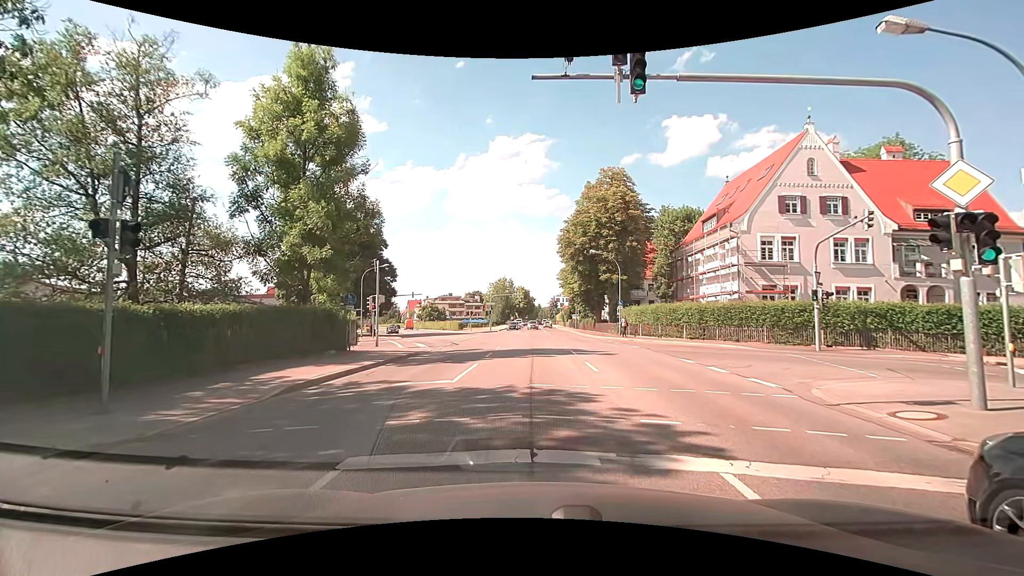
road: secondary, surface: asphalt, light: Day
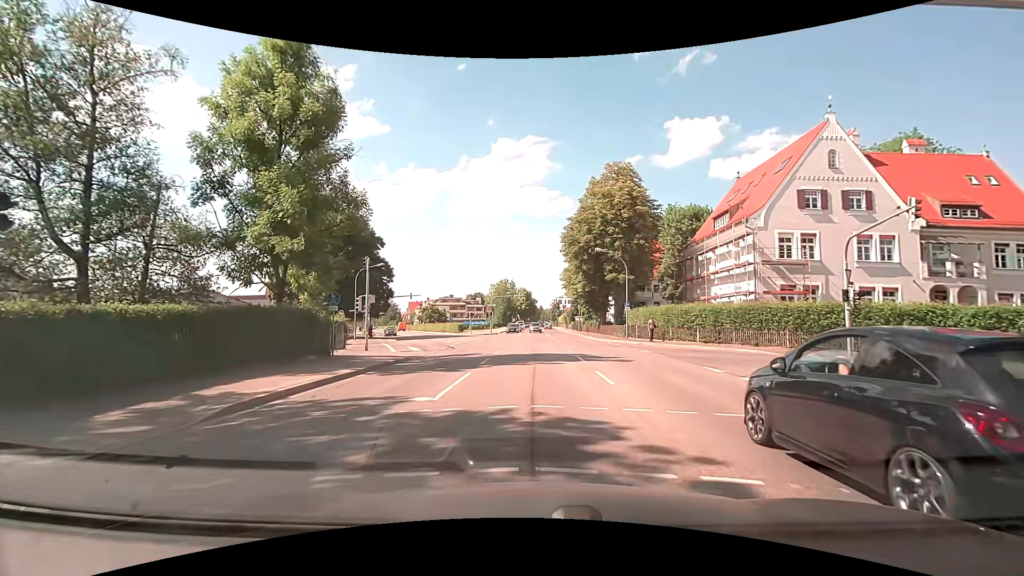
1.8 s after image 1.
(+0.1, +2.6) m; +2°
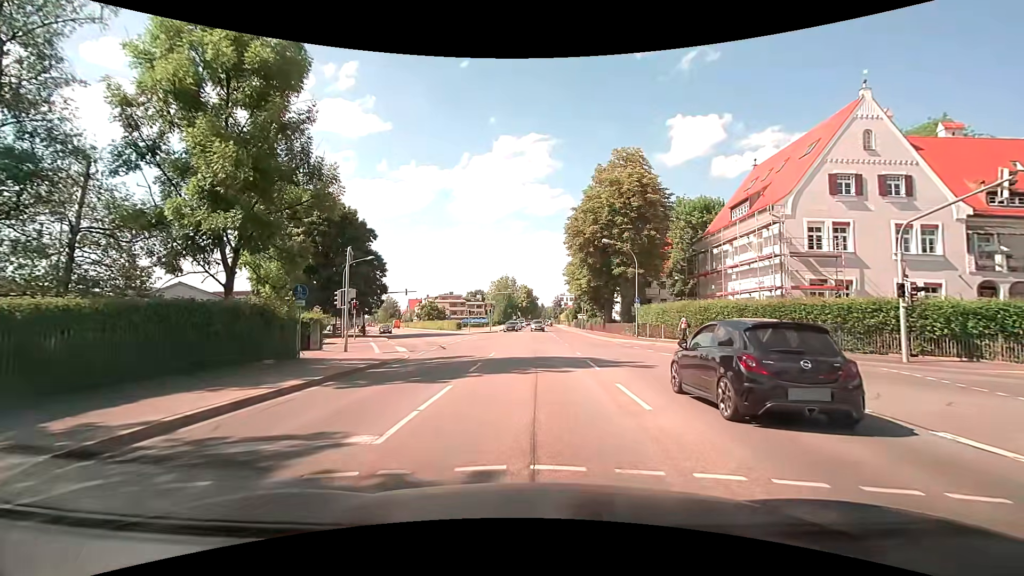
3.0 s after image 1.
(0.0, +3.5) m; 0°
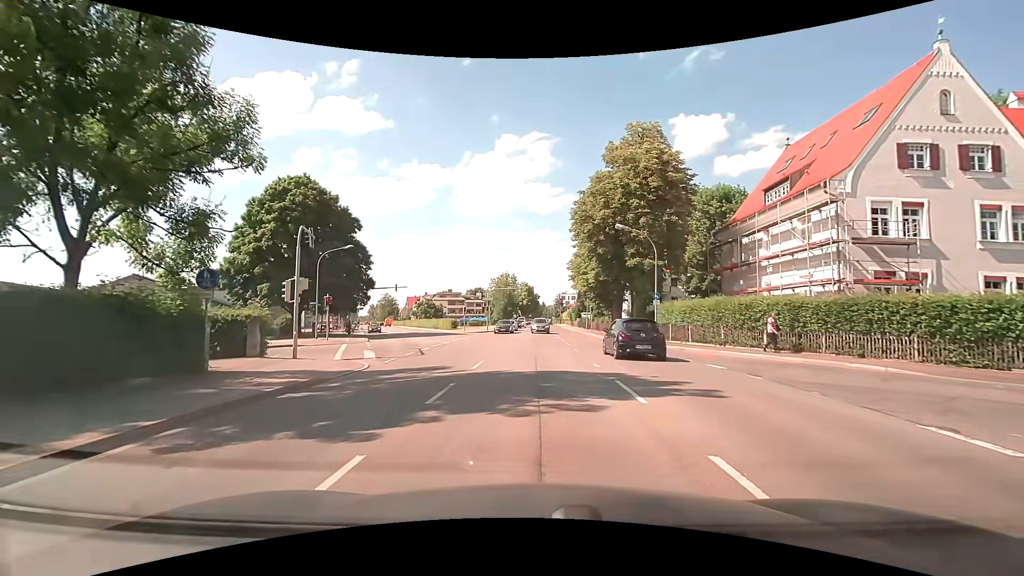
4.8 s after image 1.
(+0.1, +5.6) m; +1°
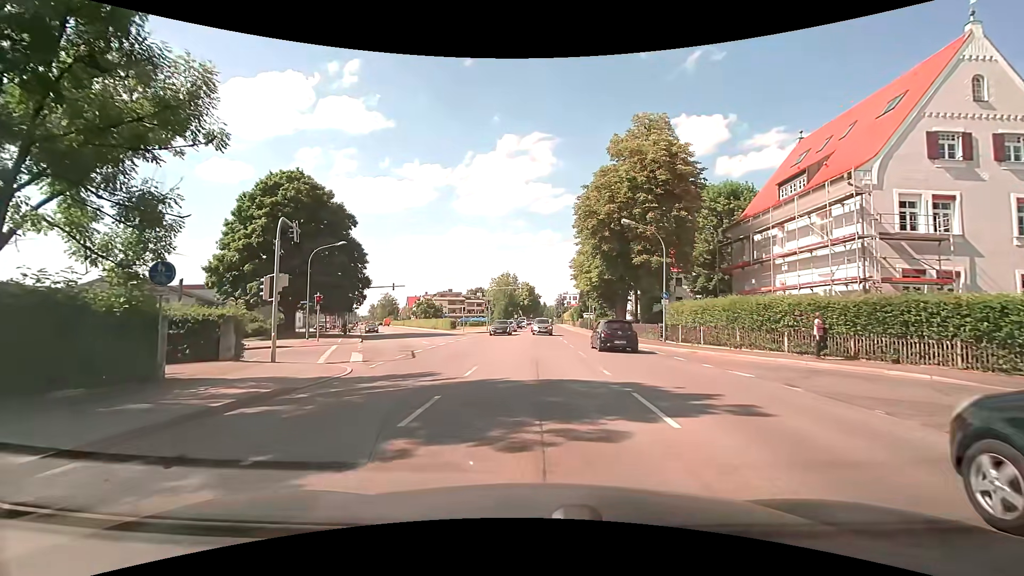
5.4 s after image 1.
(0.0, +1.8) m; -1°
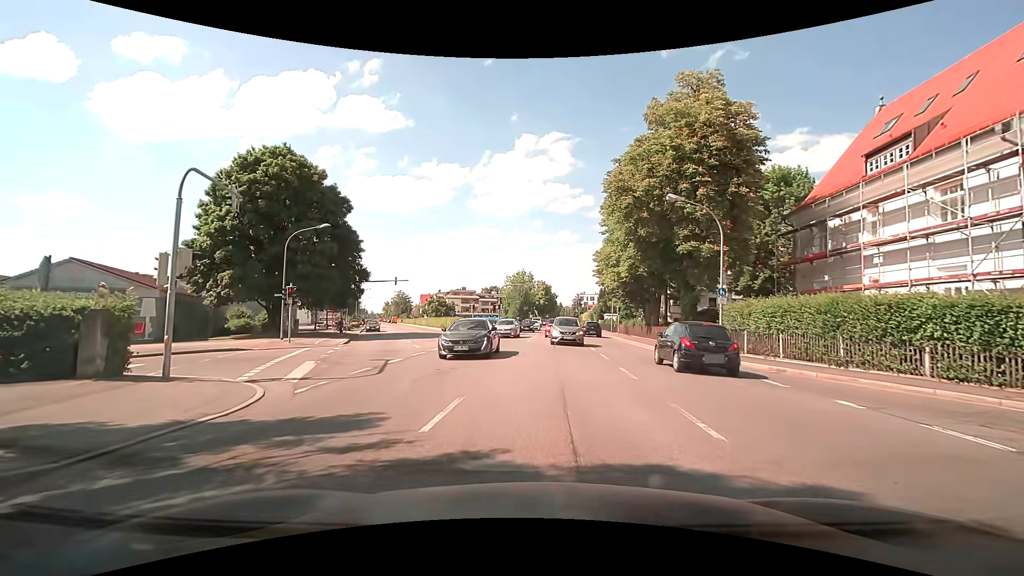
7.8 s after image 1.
(-0.1, +6.3) m; -2°
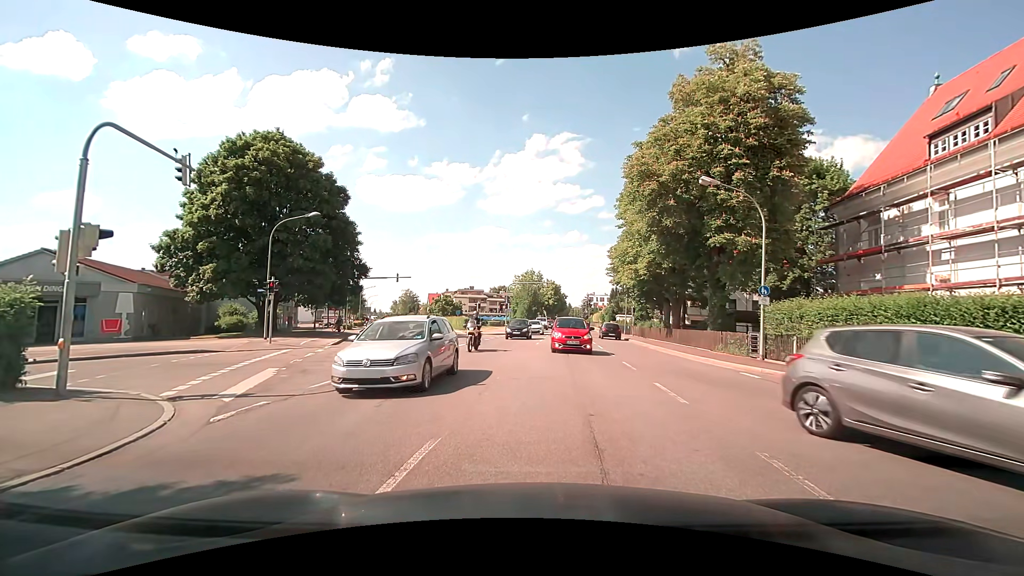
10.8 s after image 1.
(0.0, +3.0) m; -1°
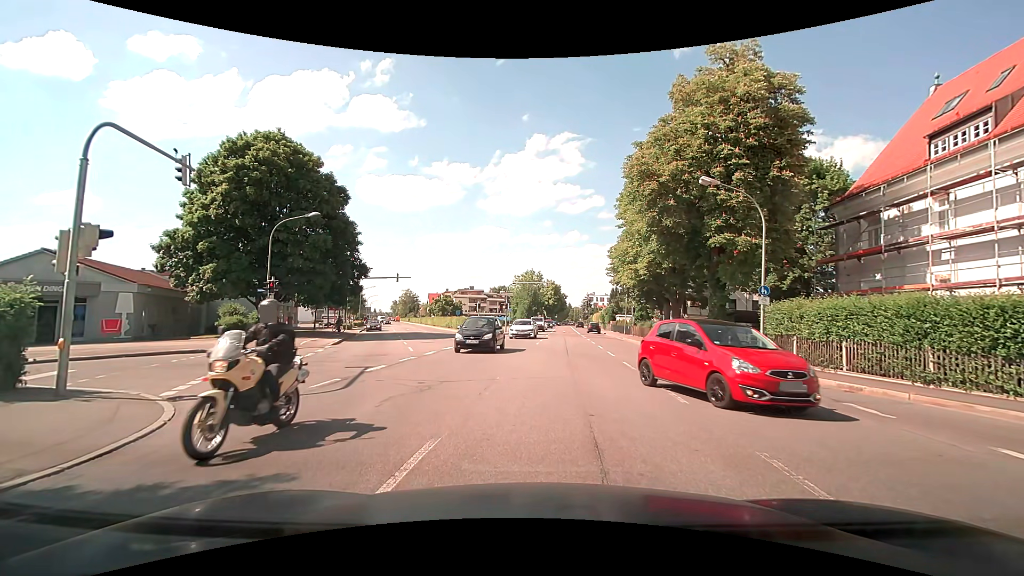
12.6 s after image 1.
(0.0, 0.0) m; 0°
(0, +10) (0, +20) (-2, +30) (-4, +40) (-7, +49) (-10, +59) (-13, +68) (-16, +78) (-19, +87) (-22, +97) m
